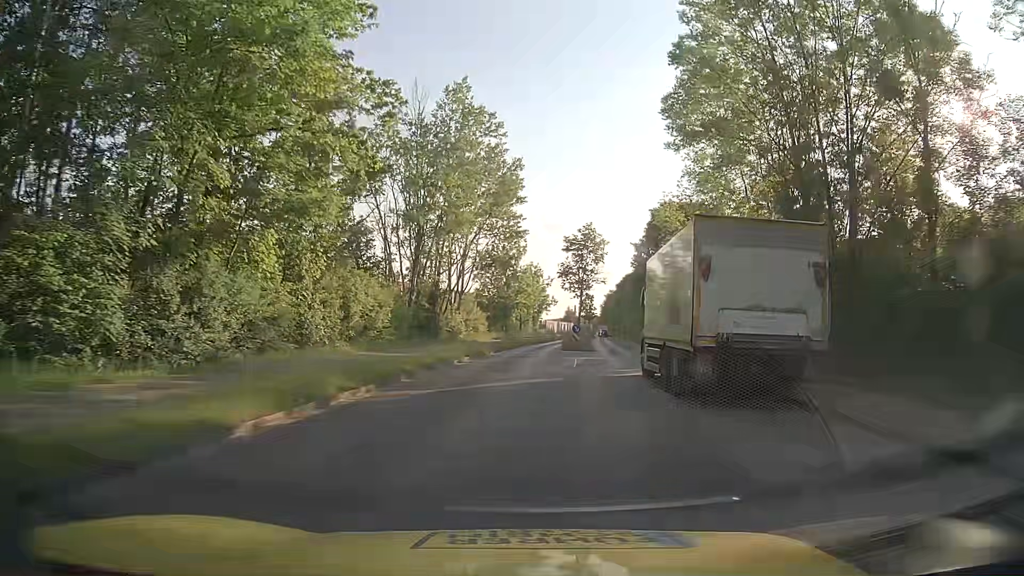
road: tertiary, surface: asphalt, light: Day
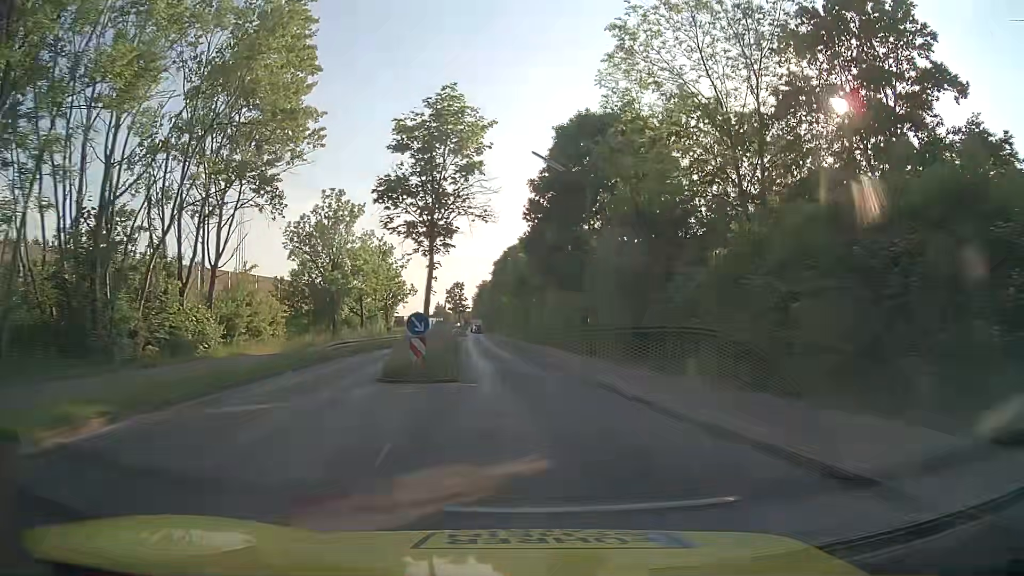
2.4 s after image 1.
(+2.4, +26.7) m; +11°
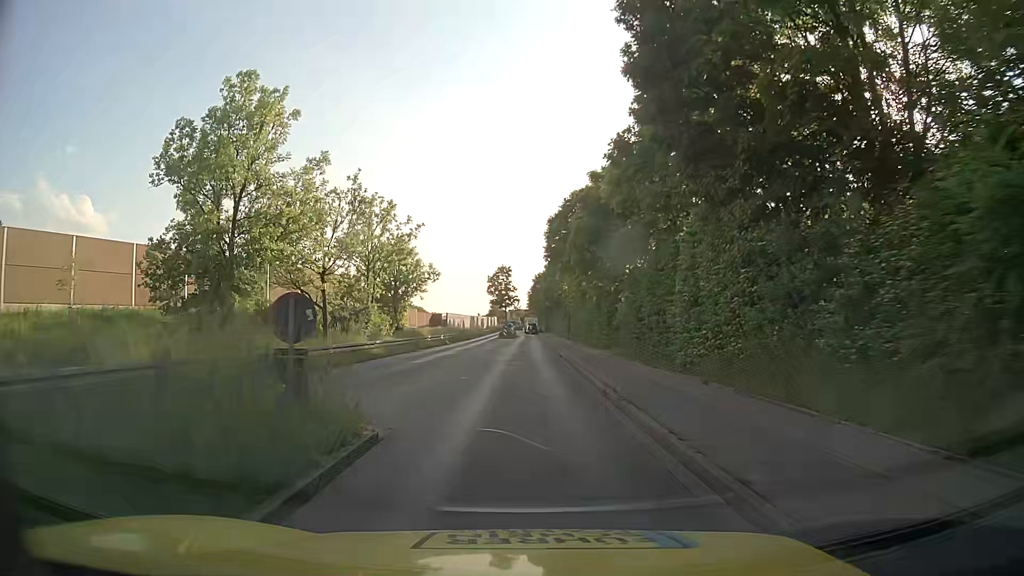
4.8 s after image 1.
(-1.1, +27.5) m; -5°
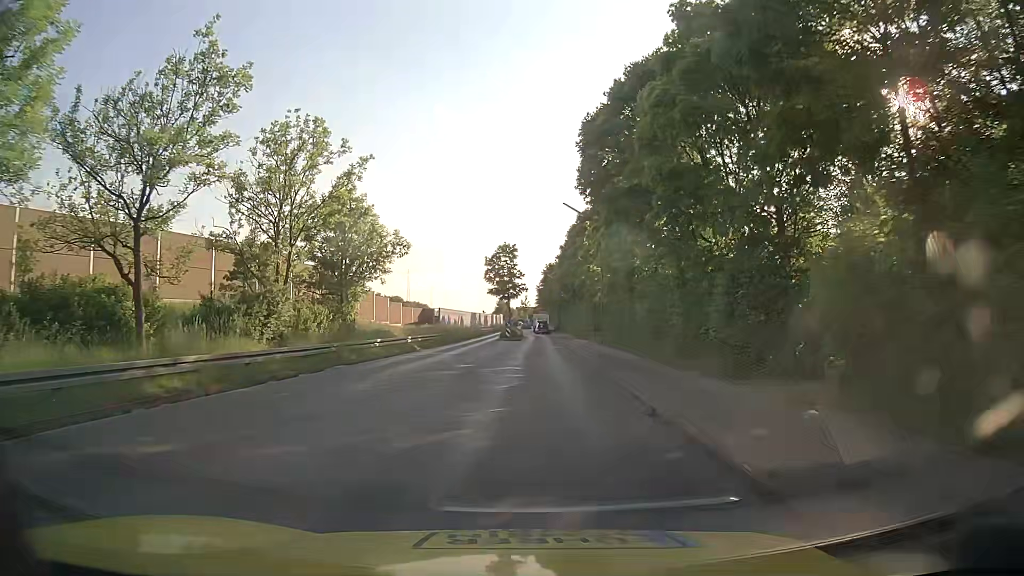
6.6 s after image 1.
(-0.2, +20.8) m; 0°
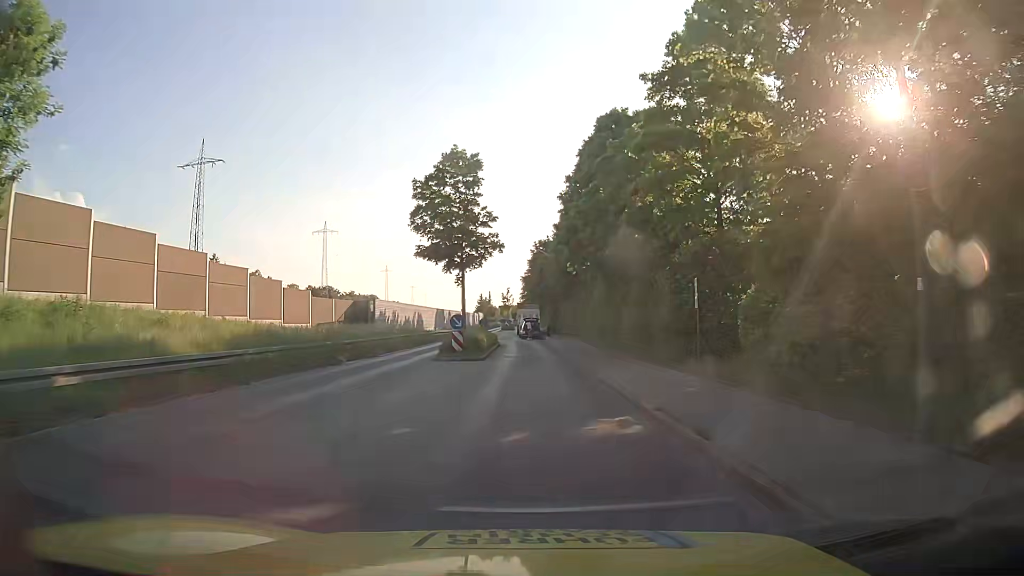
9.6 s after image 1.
(+0.2, +33.4) m; +1°
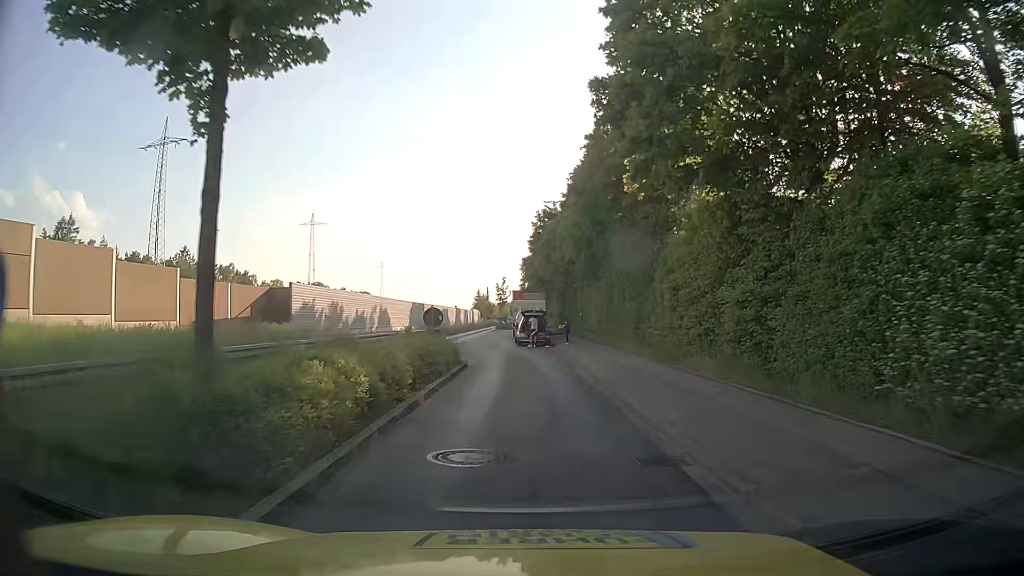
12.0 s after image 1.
(0.0, +23.3) m; -1°
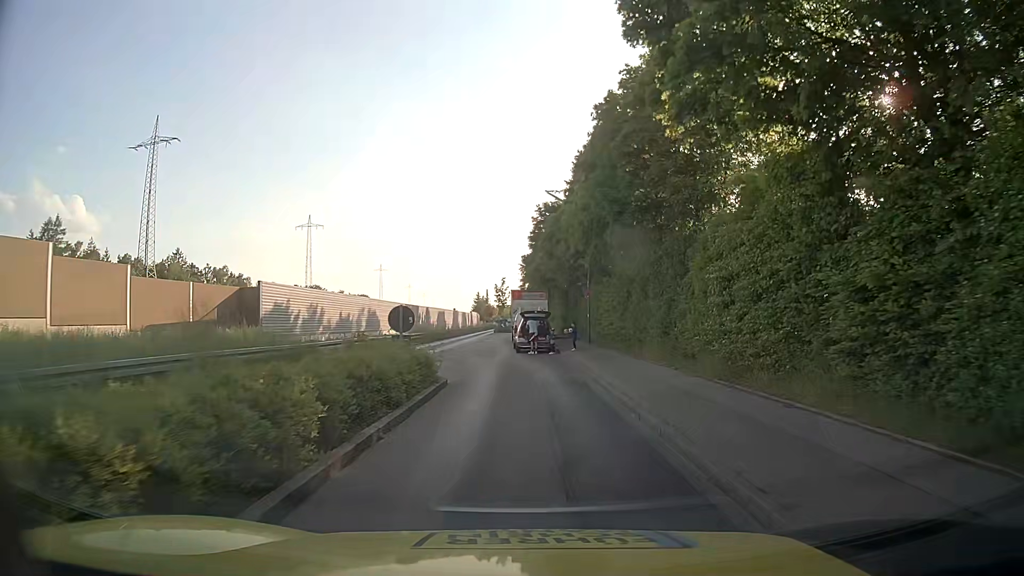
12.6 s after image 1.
(0.0, +5.1) m; 0°
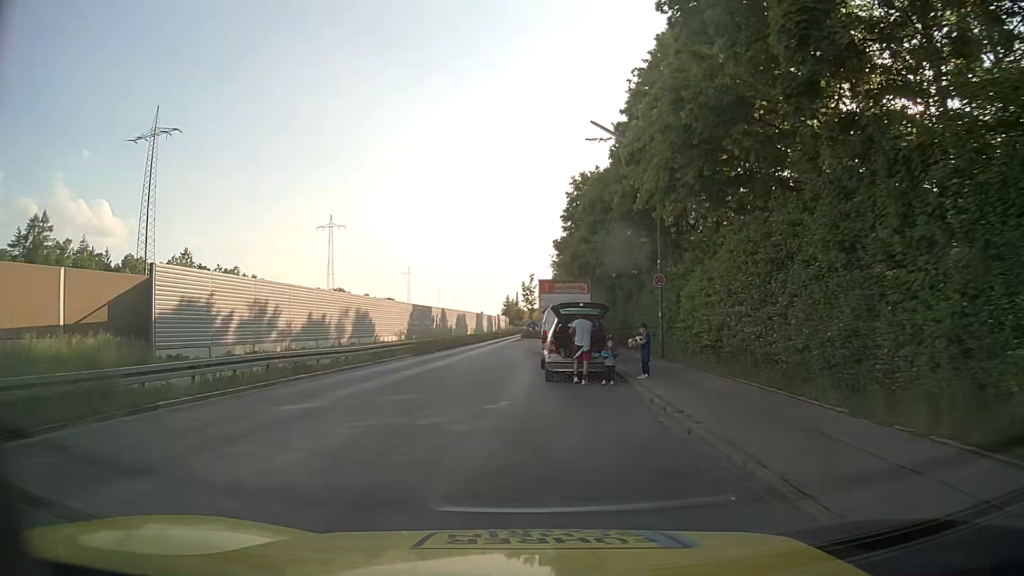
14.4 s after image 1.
(-0.1, +13.8) m; -2°
(-1, +10) (-2, +20) (-2, +30) (-2, +40) (-2, +50) (-1, +60) (+1, +70) (+2, +80) (+3, +90) (+3, +100) m
